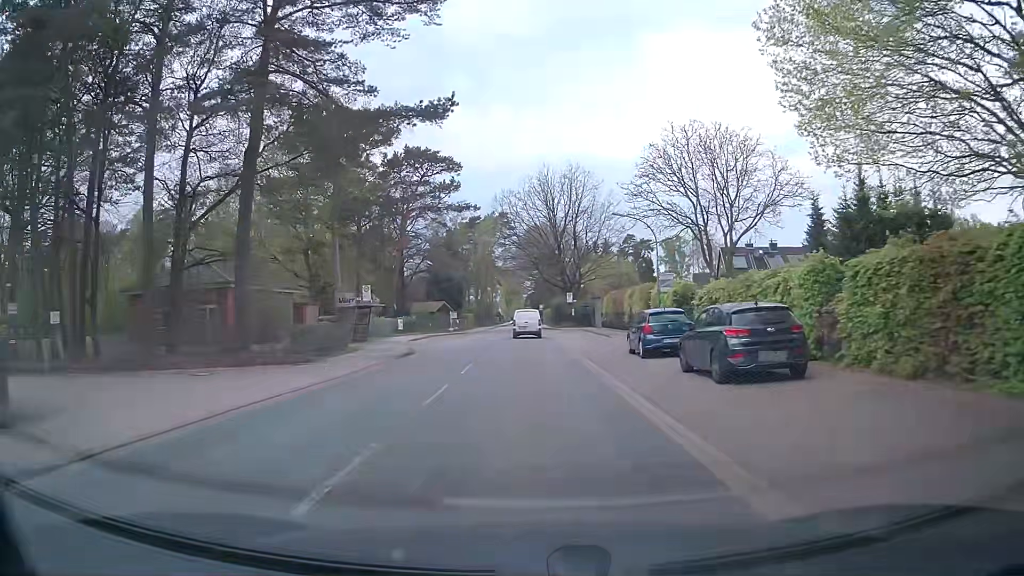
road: tertiary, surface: asphalt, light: Day
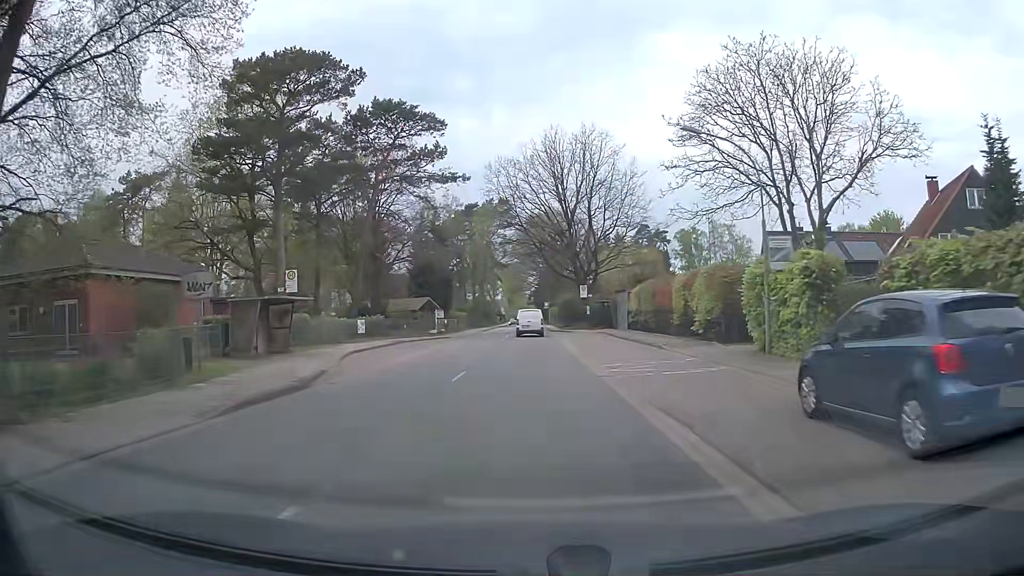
(0.0, +14.9) m; 0°
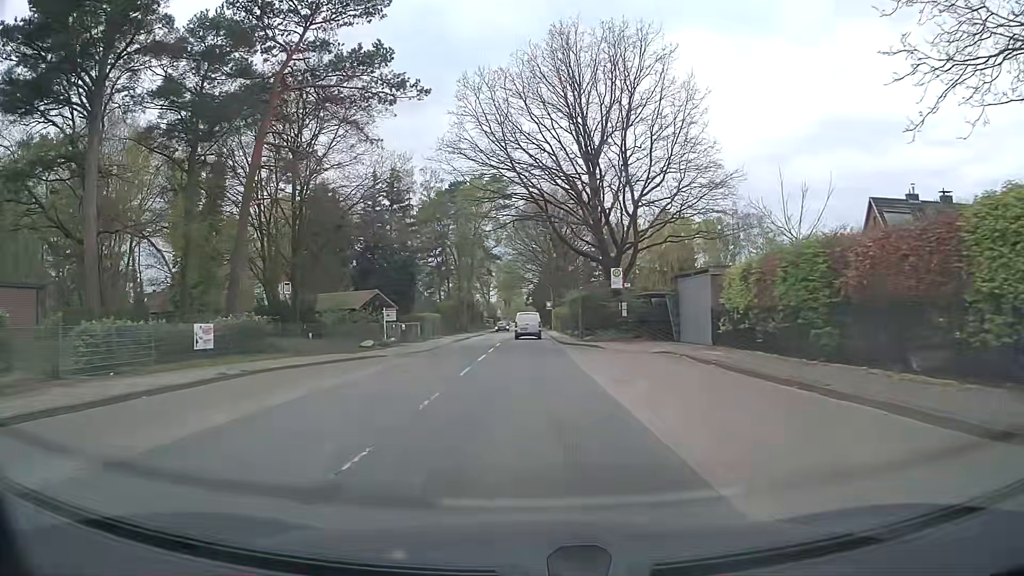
(-0.1, +22.4) m; 0°
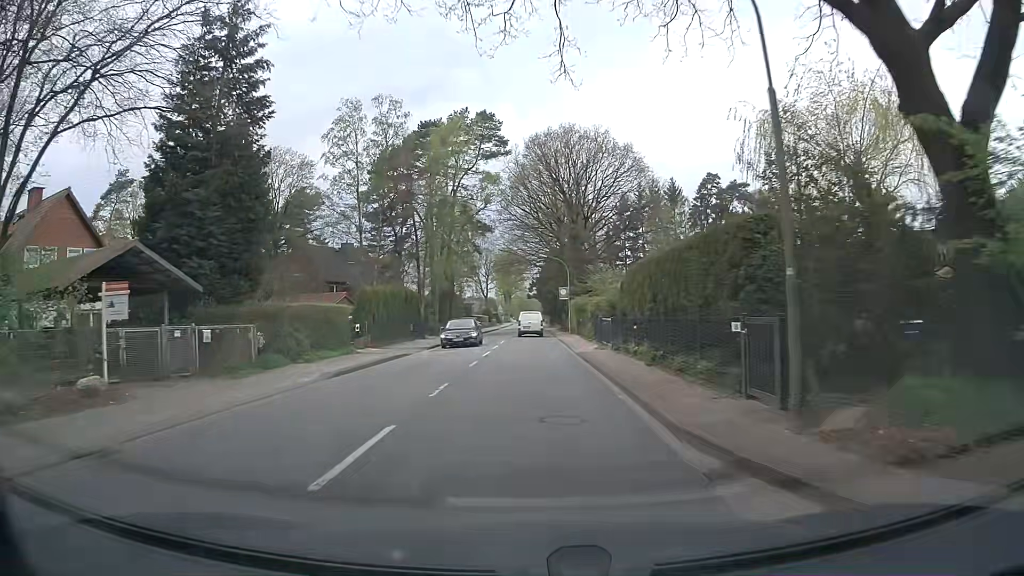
(0.0, +29.8) m; 0°
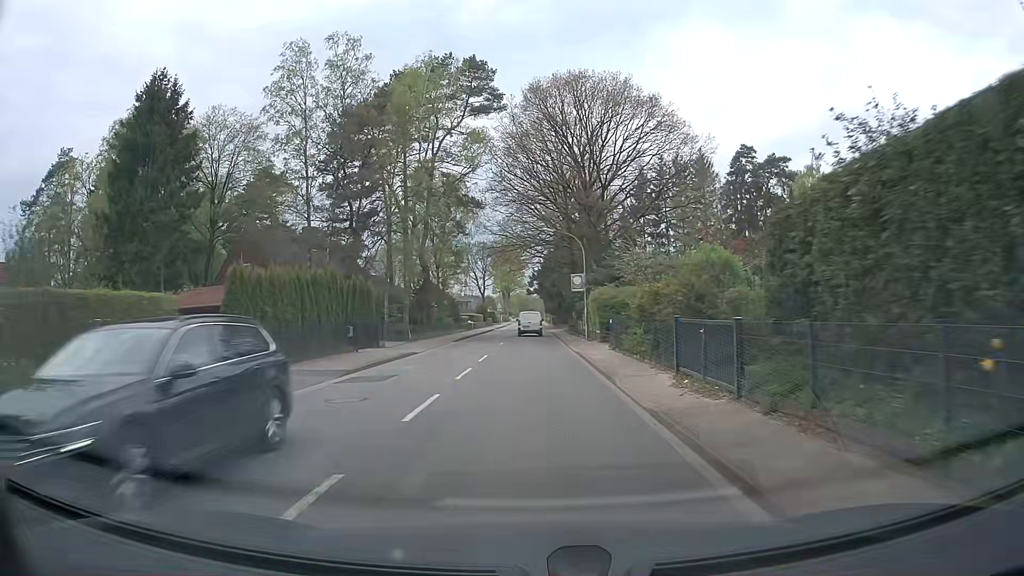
(0.0, +14.9) m; 0°
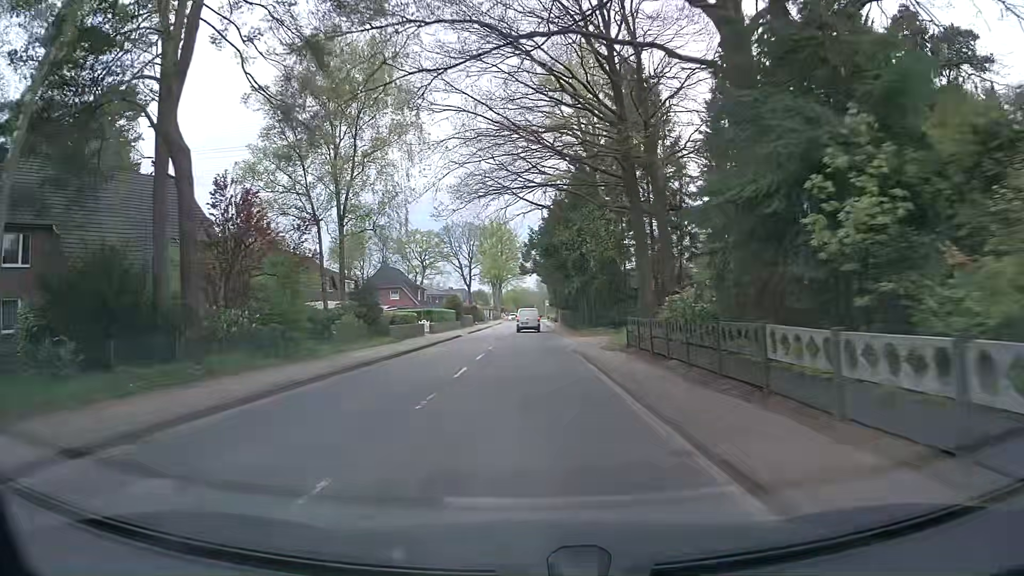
(+0.2, +37.5) m; 0°
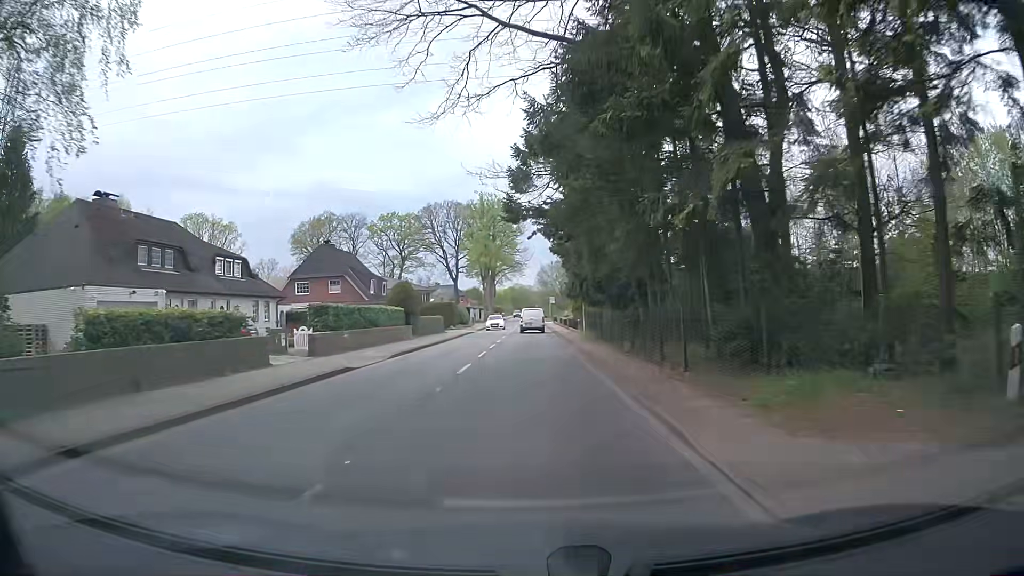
(+0.2, +30.0) m; 0°
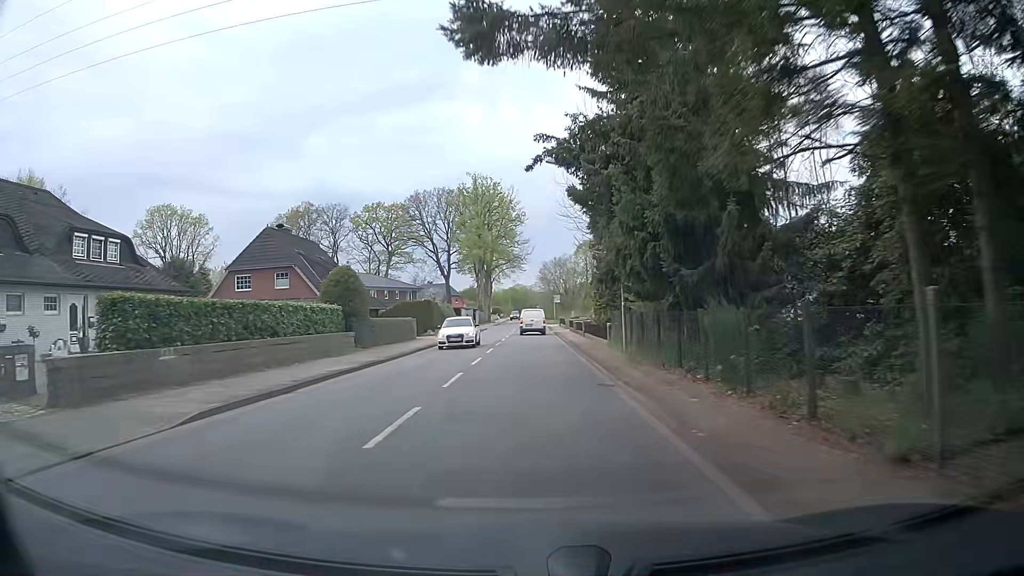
(0.0, +15.0) m; 0°
(0, +10) (0, +20) (0, +30) (0, +40) (0, +50) (0, +60) (0, +70) (0, +80) (0, +90) (0, +100) m
